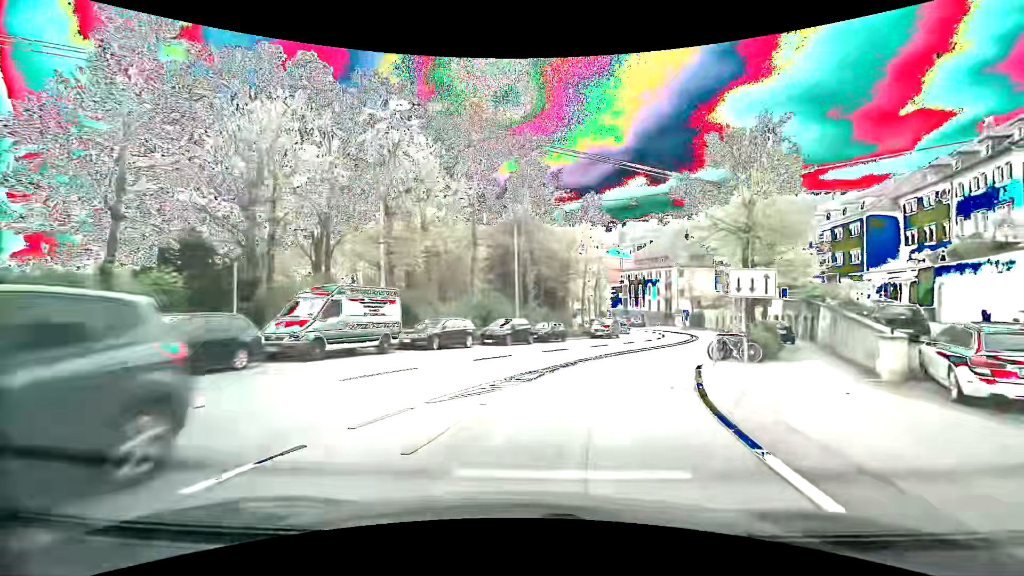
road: secondary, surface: asphalt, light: Day
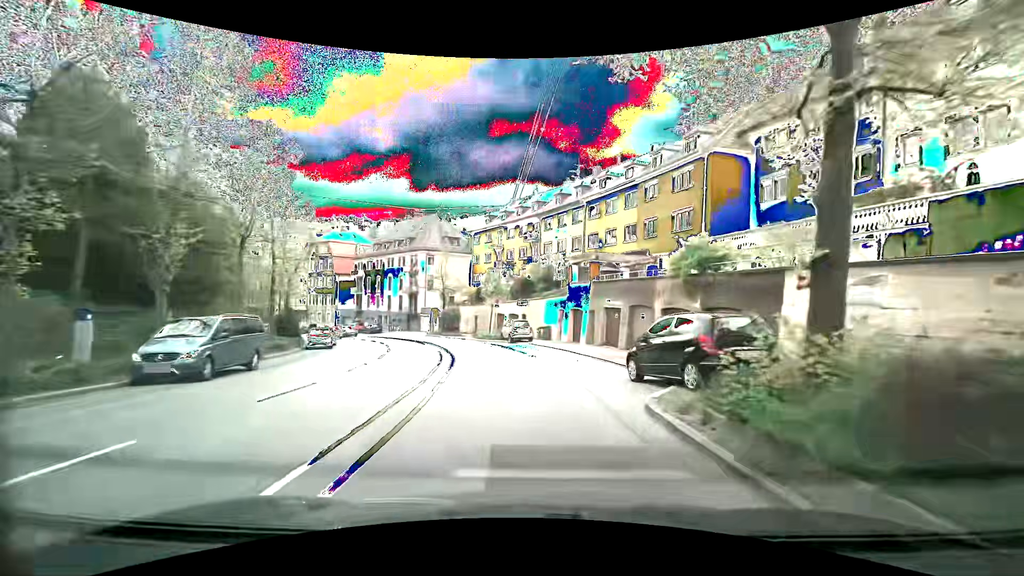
(+8.1, +28.0) m; +28°
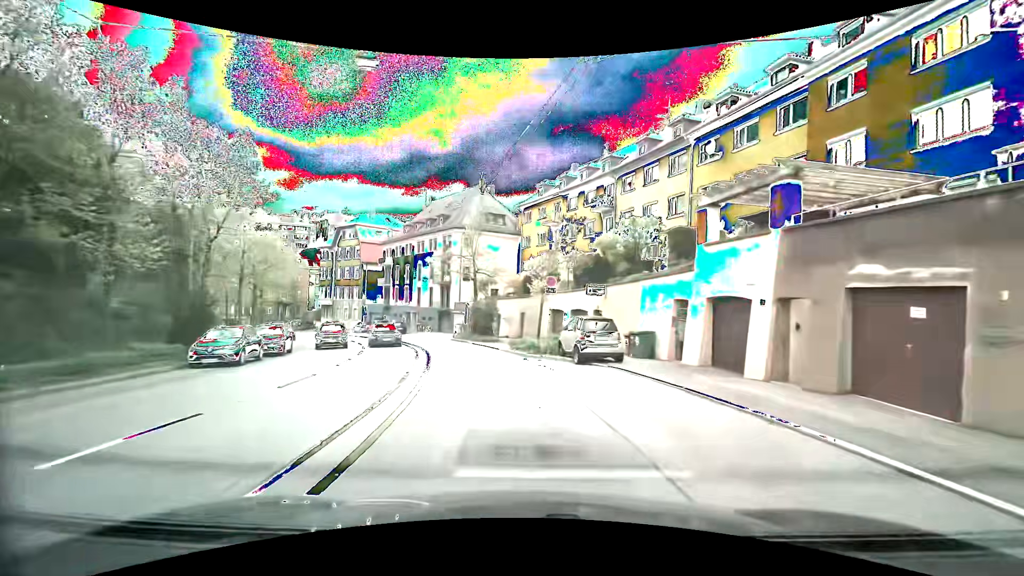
(-0.8, +17.0) m; -7°
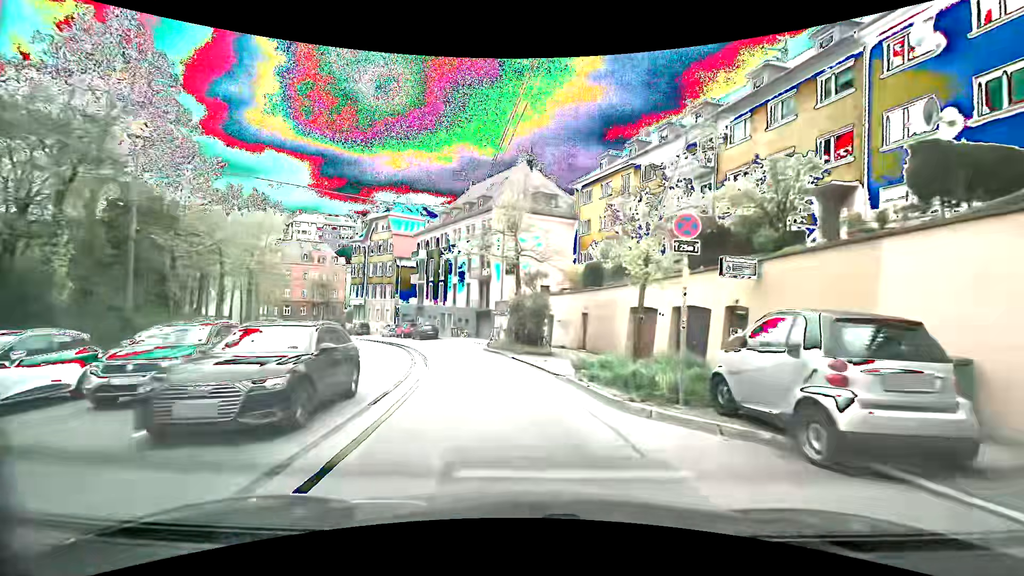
(-0.5, +11.1) m; -6°
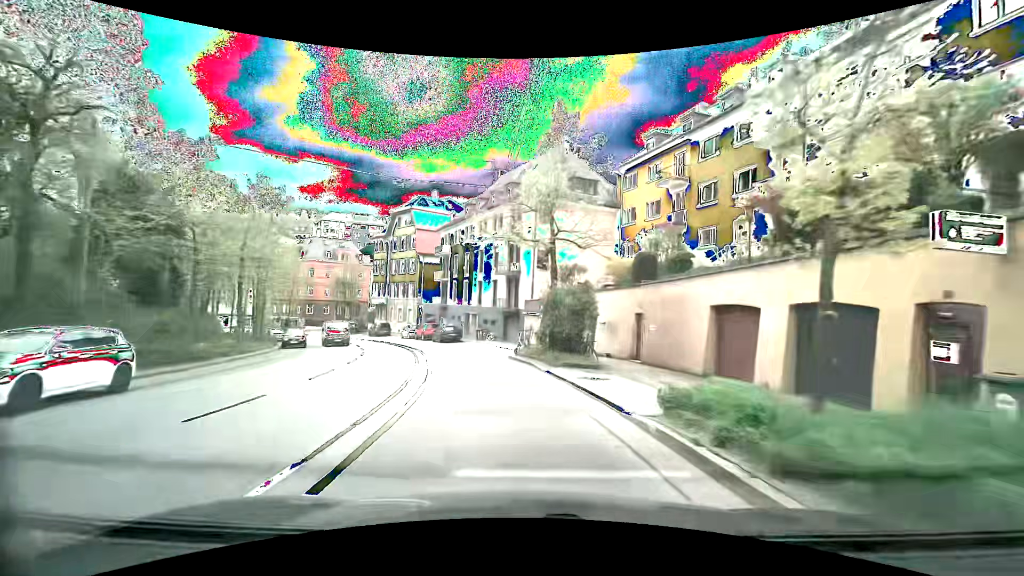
(-0.2, +5.5) m; -3°
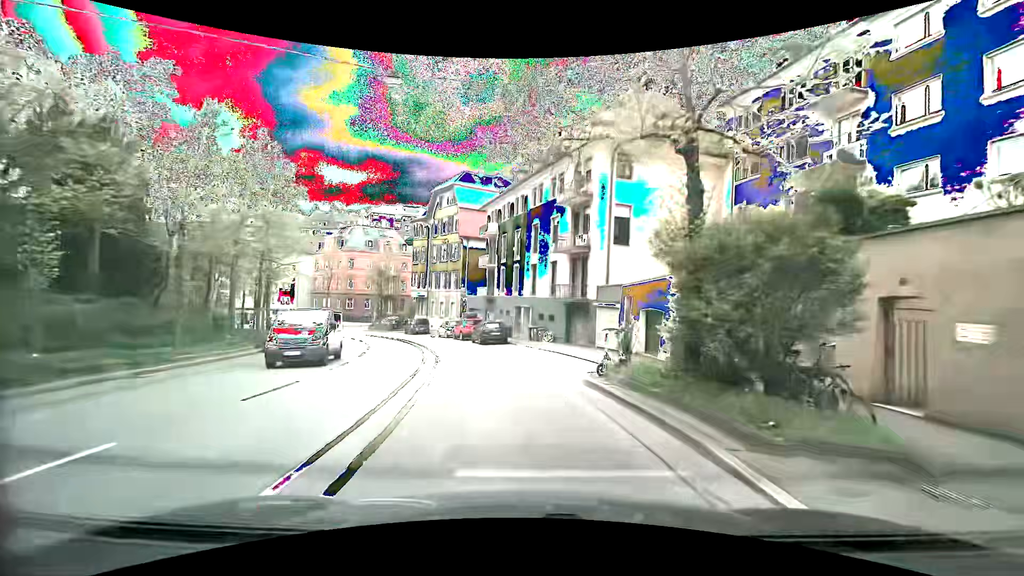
(-0.8, +11.1) m; -7°
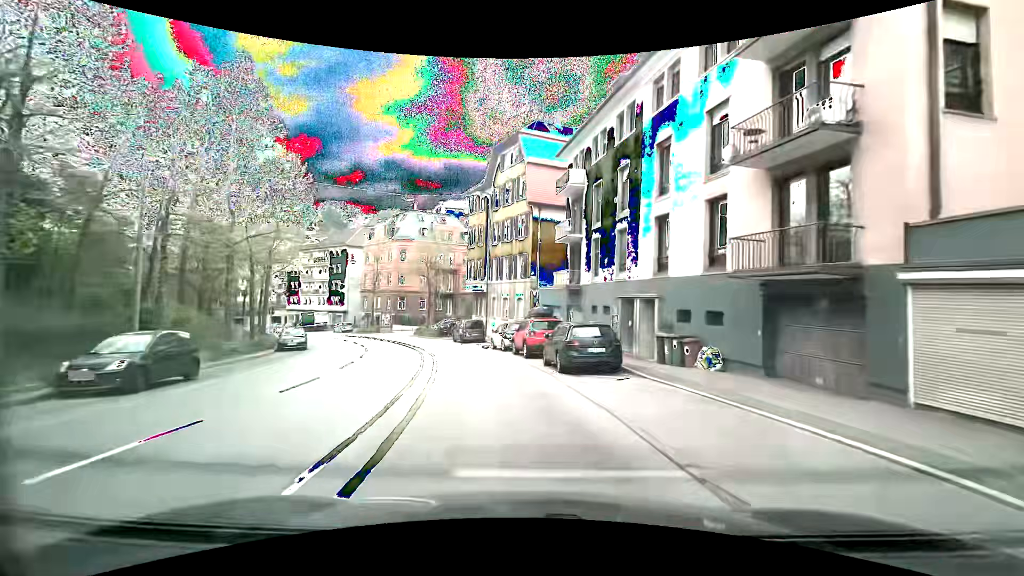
(-1.4, +17.2) m; -9°
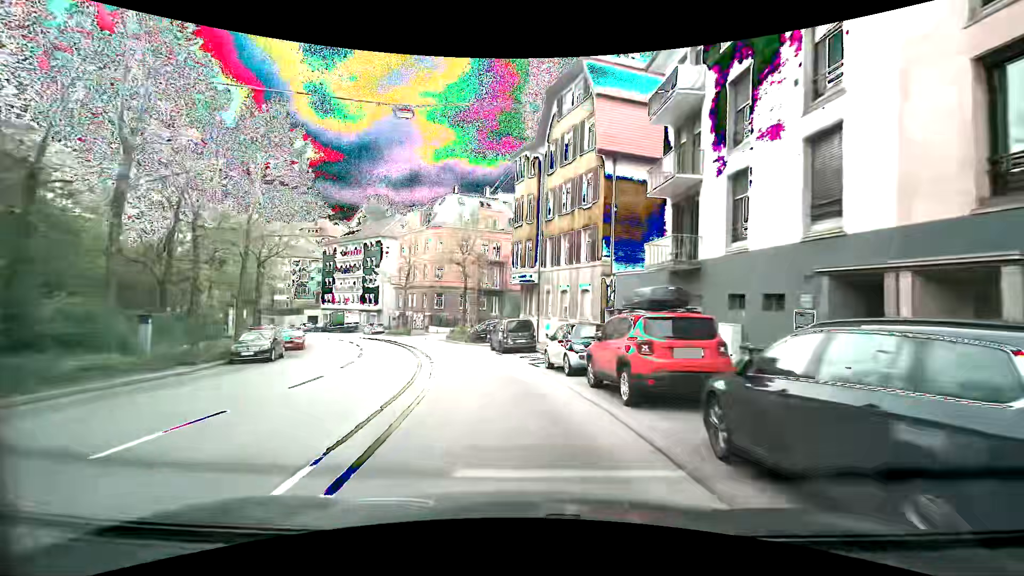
(-0.6, +11.8) m; -6°
(-1, +10) (-2, +20) (-4, +30) (-8, +39) (-12, +48) (-17, +57) (-23, +65) (-29, +72) (-37, +79) (-44, +85) m
